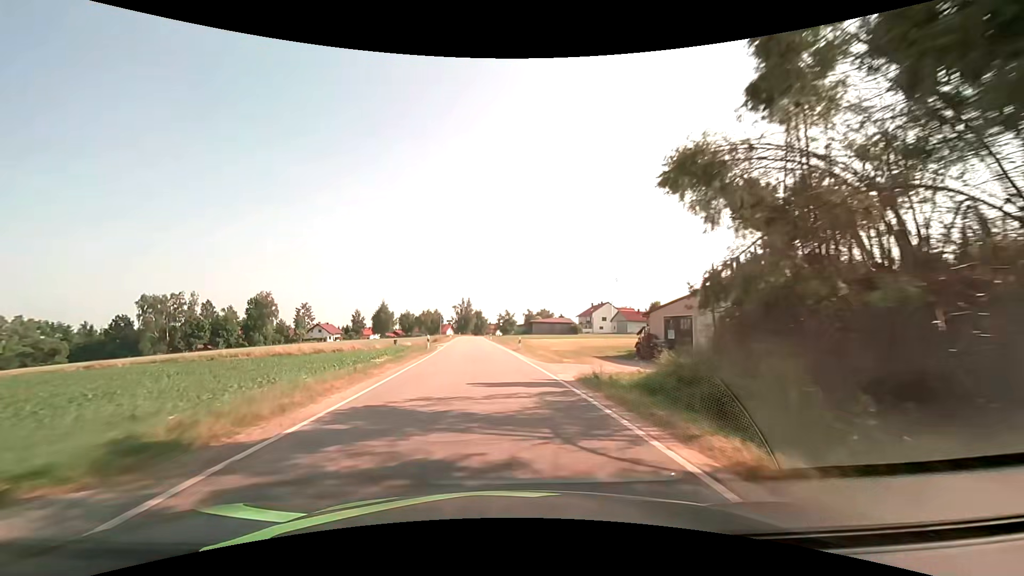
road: tertiary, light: Day
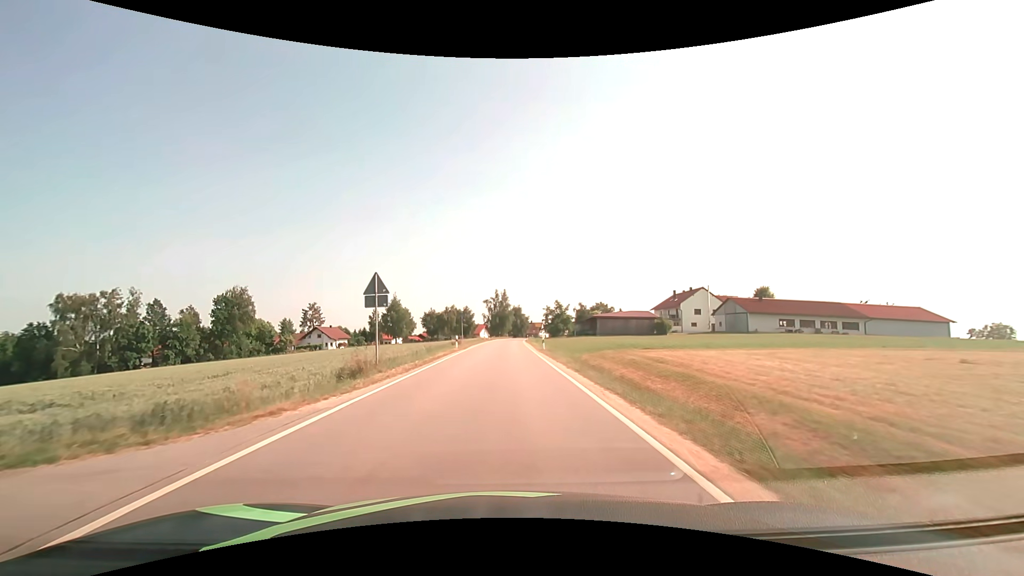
(-2.0, +43.5) m; -4°
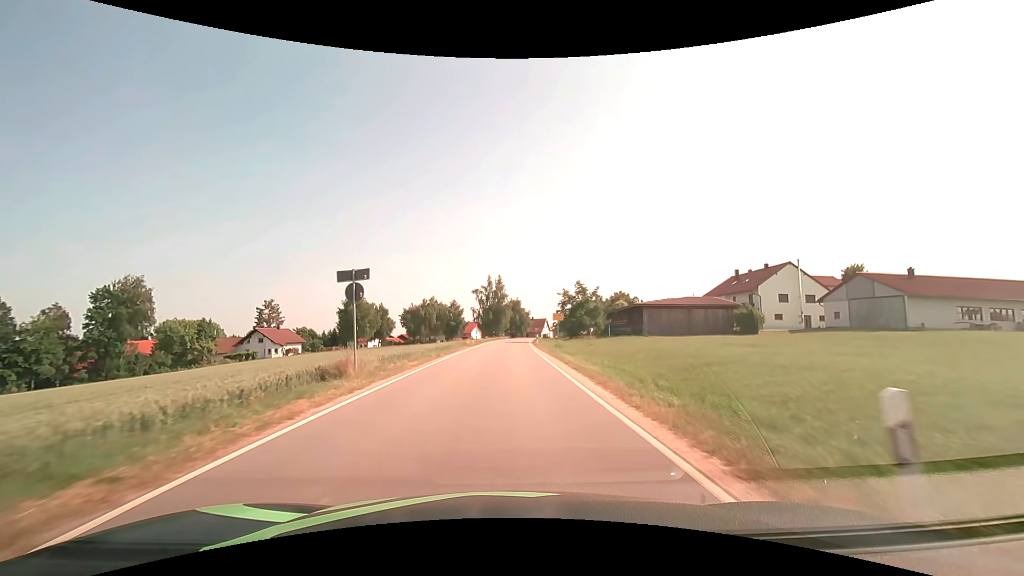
(-0.1, +33.6) m; 0°
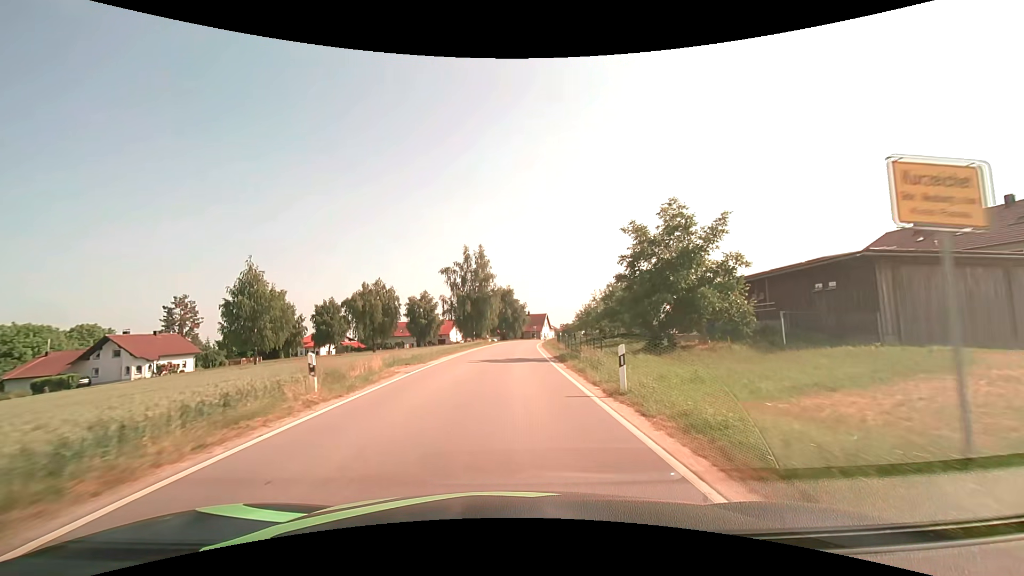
(+0.4, +39.4) m; +1°
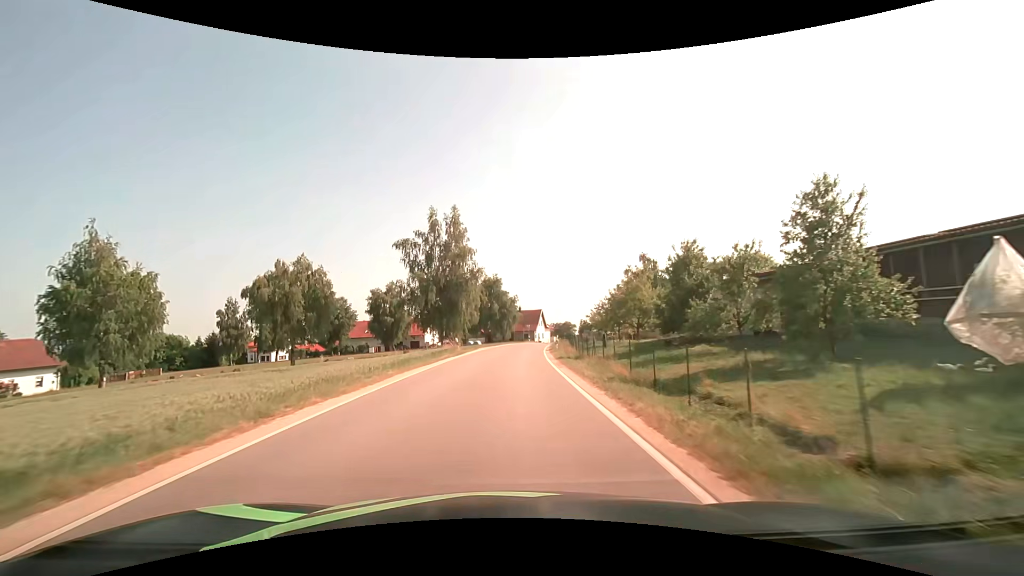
(+0.2, +23.1) m; +1°
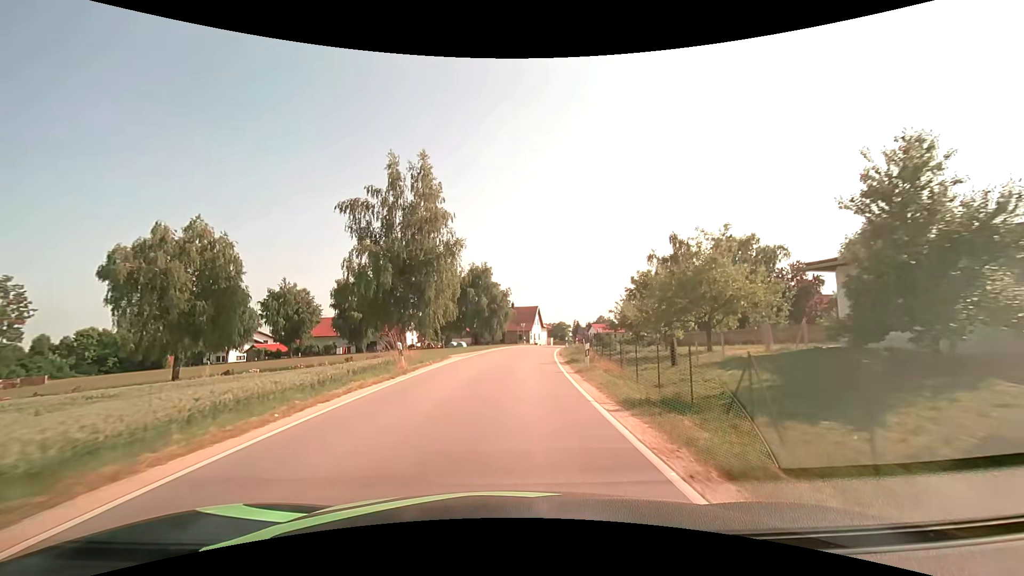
(+0.1, +15.3) m; +1°
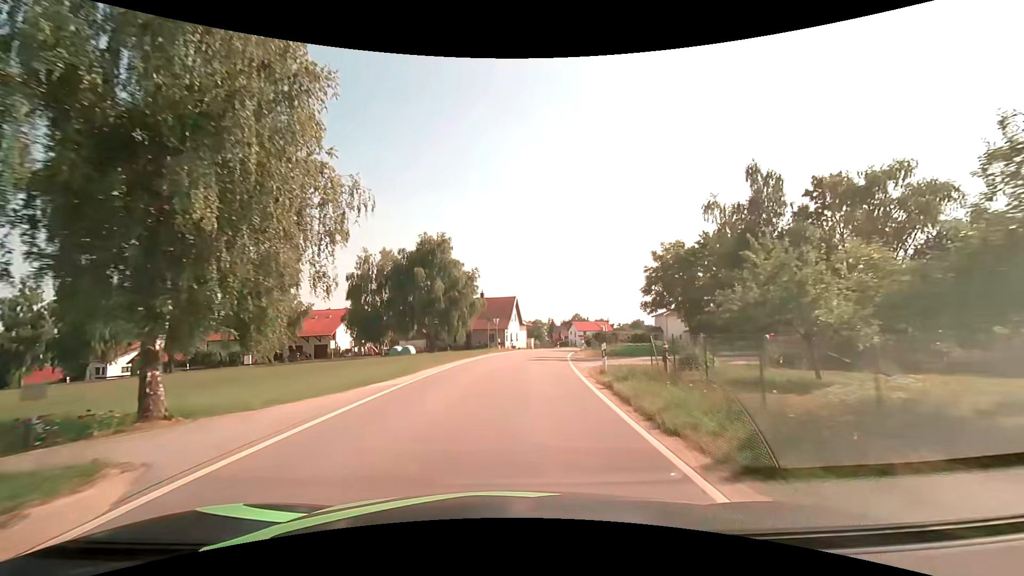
(+0.6, +22.9) m; +3°
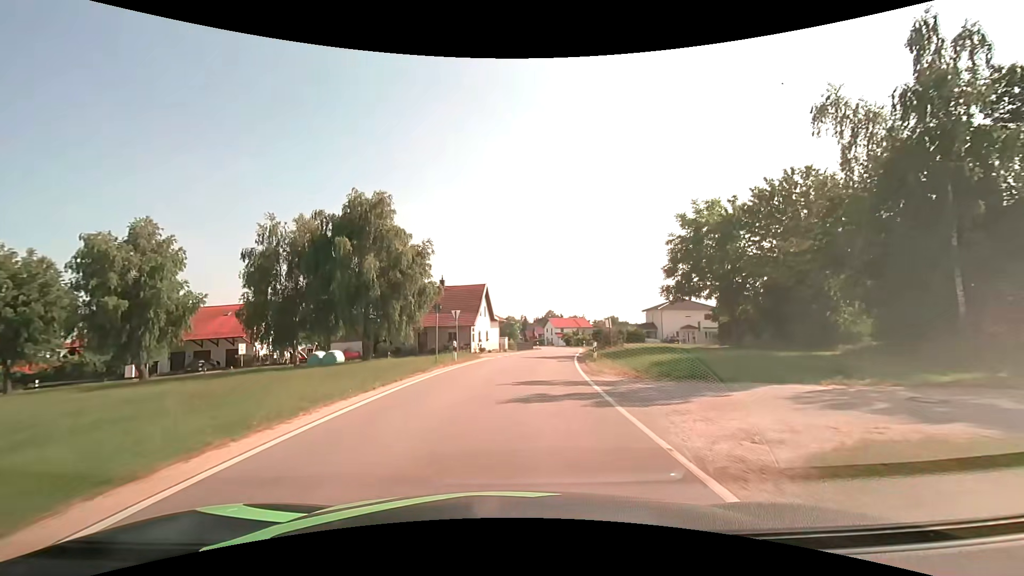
(+0.4, +15.3) m; +3°
(0, +10) (+1, +20) (+2, +30) (+4, +40) (+5, +50) (+7, +60) (+8, +69) (+9, +79) (+10, +89) (+10, +99) m
